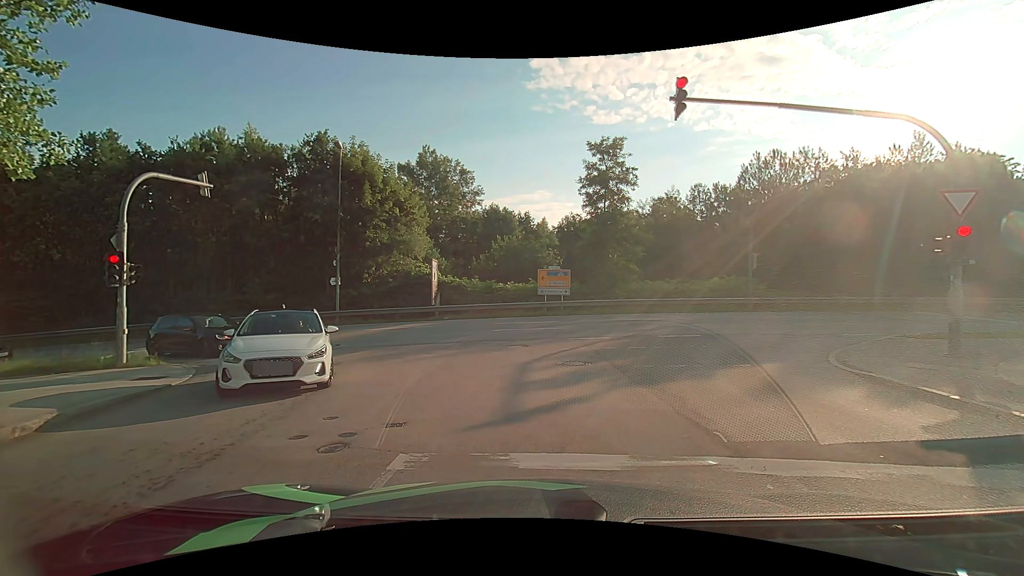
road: residential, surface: asphalt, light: Day
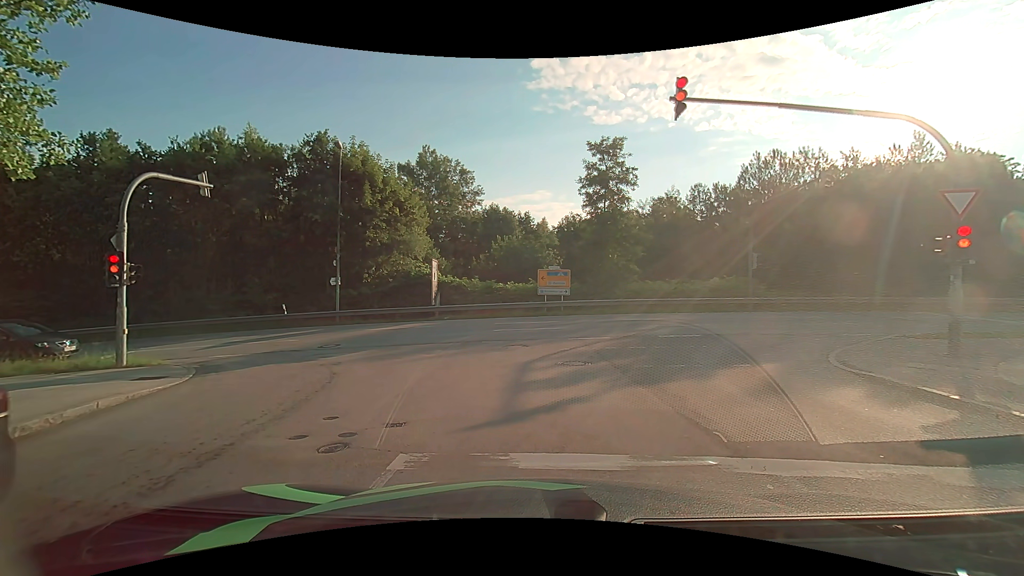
(0.0, 0.0) m; 0°
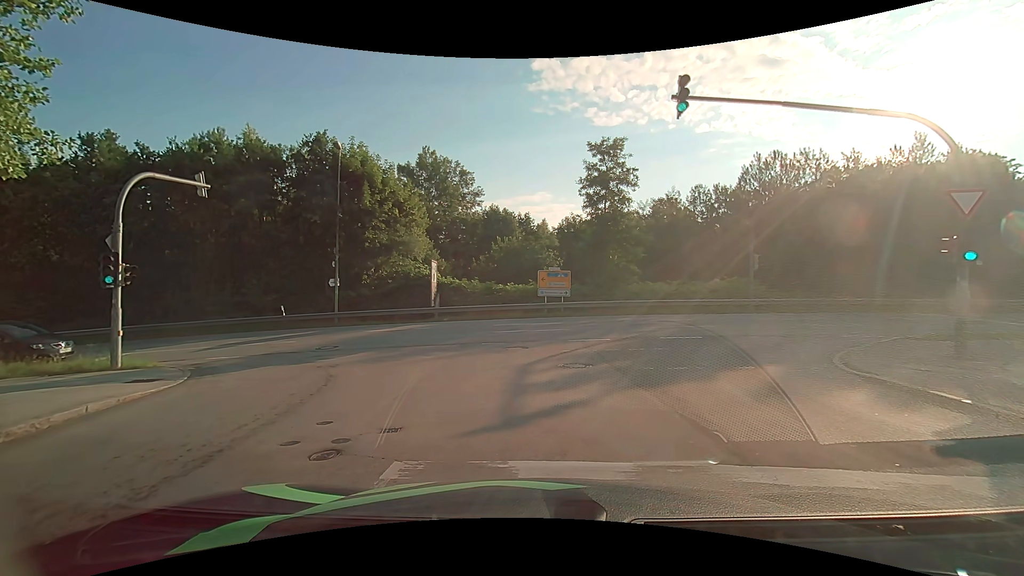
(0.0, +0.2) m; 0°
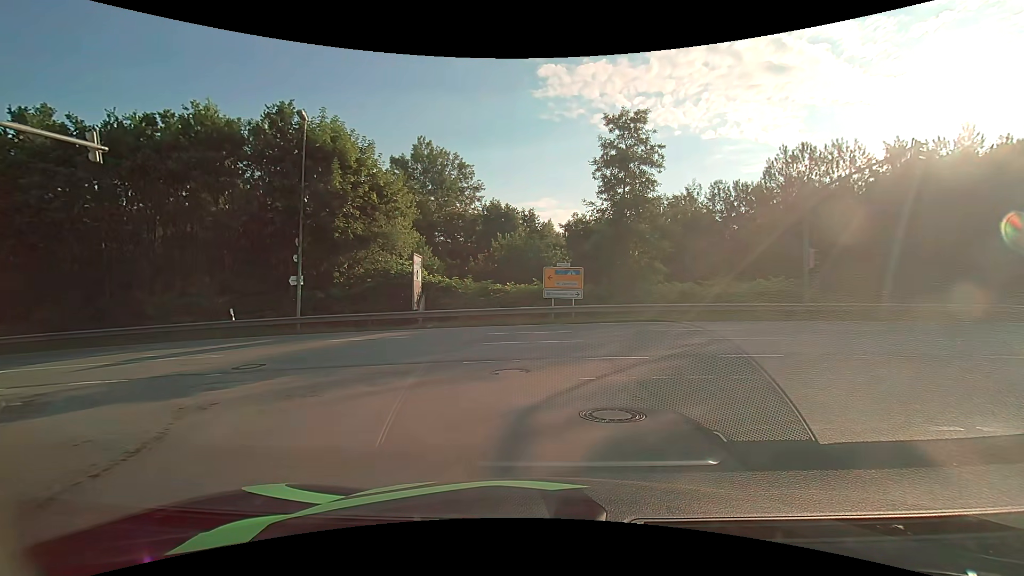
(+0.1, +5.3) m; -2°
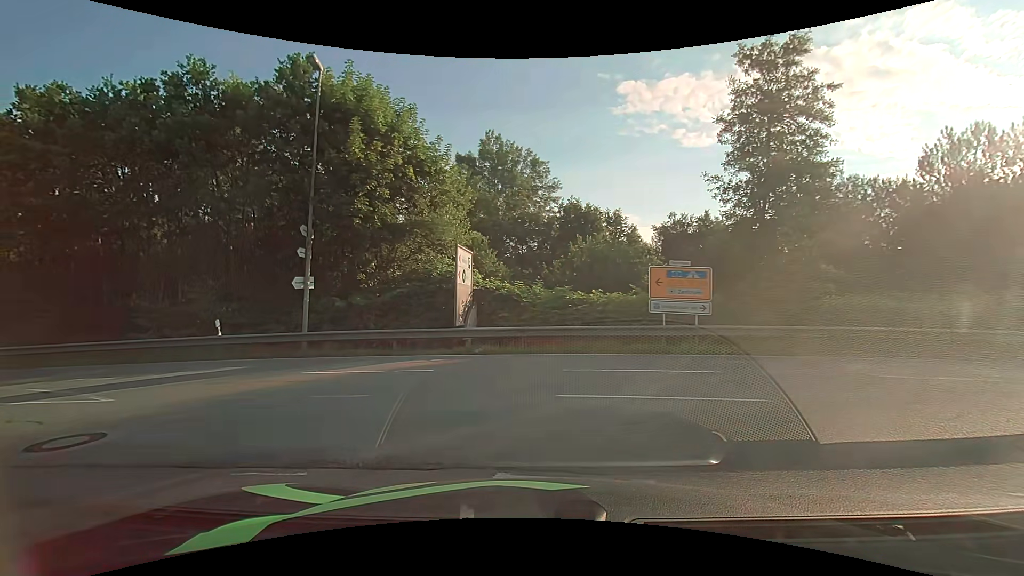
(-0.1, +7.5) m; -7°
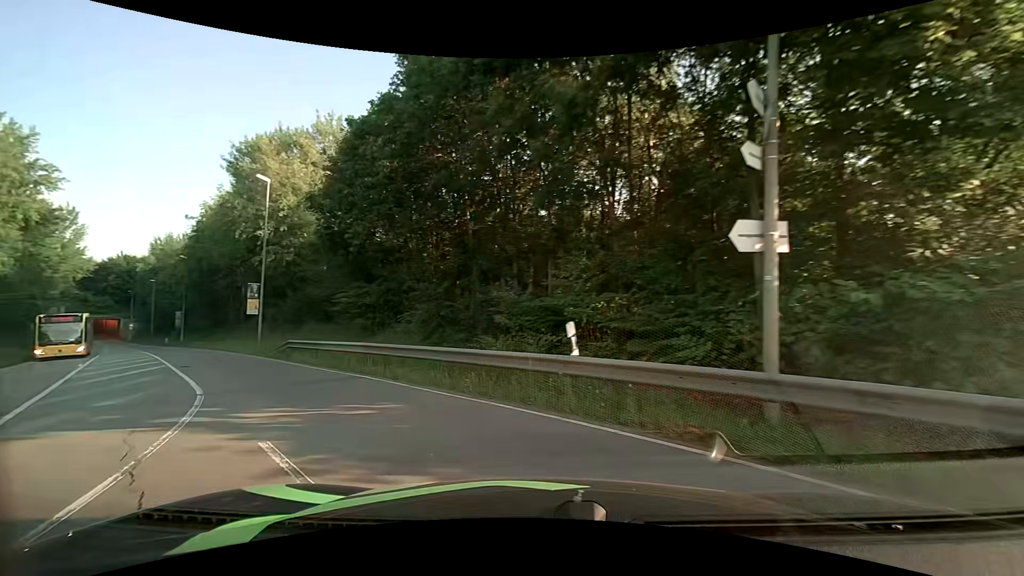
(-3.9, +10.8) m; -43°
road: secondary
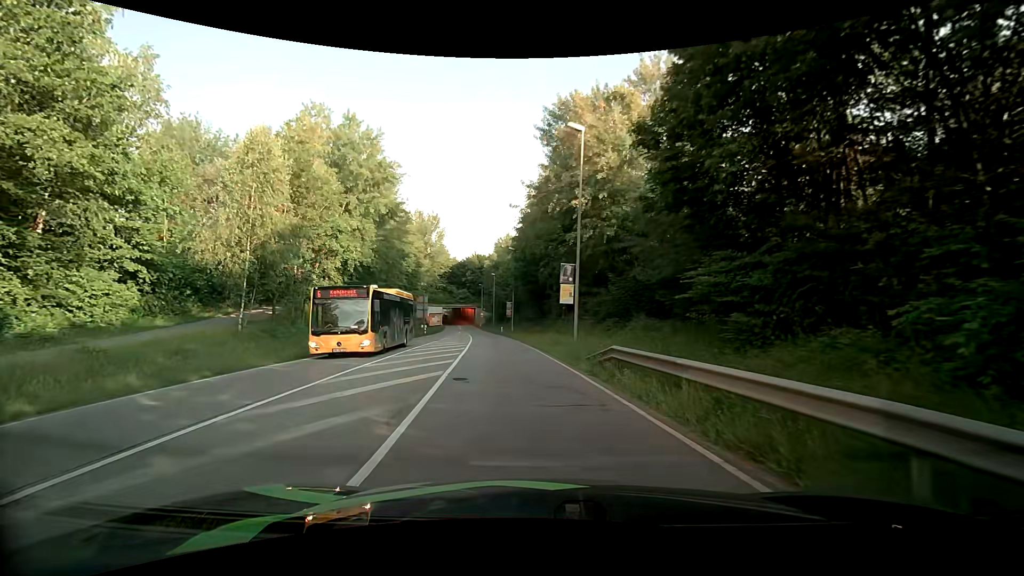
(-4.0, +9.7) m; -37°
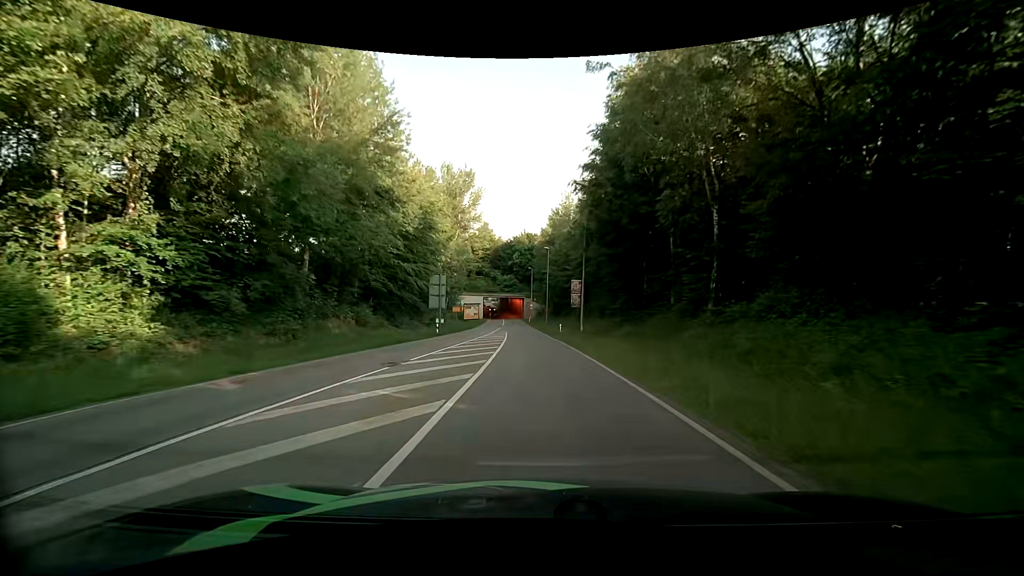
(-2.2, +26.6) m; -6°
(0, +10) (0, +20) (-1, +30) (-1, +40) (-2, +50) (-3, +60) (-3, +70) (-4, +80) (-5, +90) (-5, +100) m
